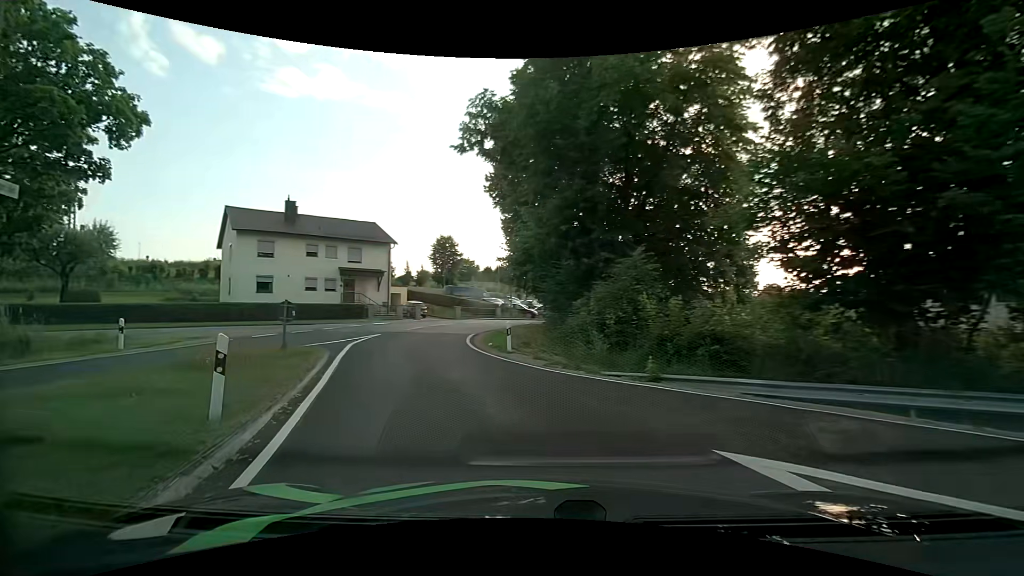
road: unclassified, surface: asphalt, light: Day
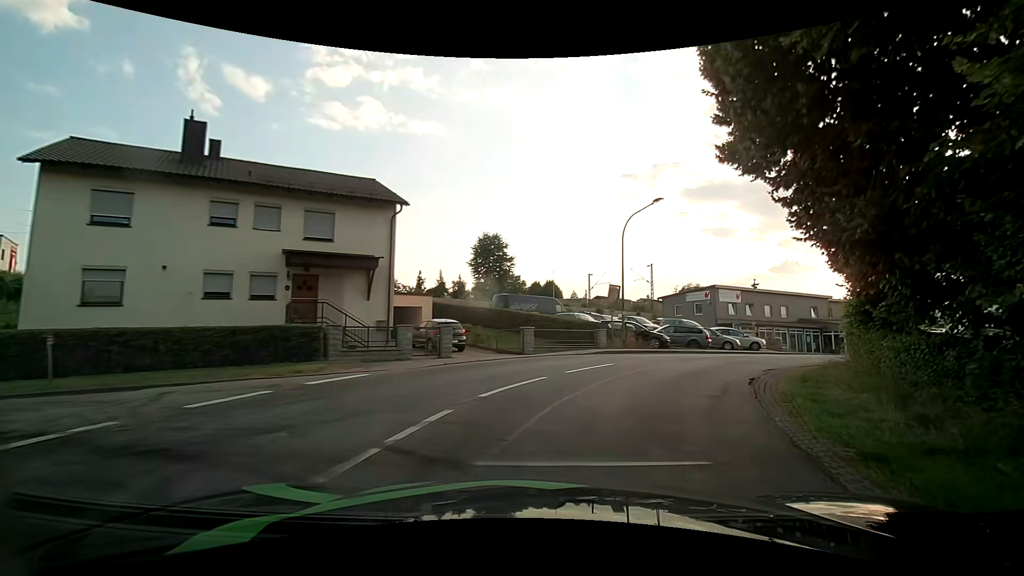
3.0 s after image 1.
(-4.6, +22.5) m; -4°
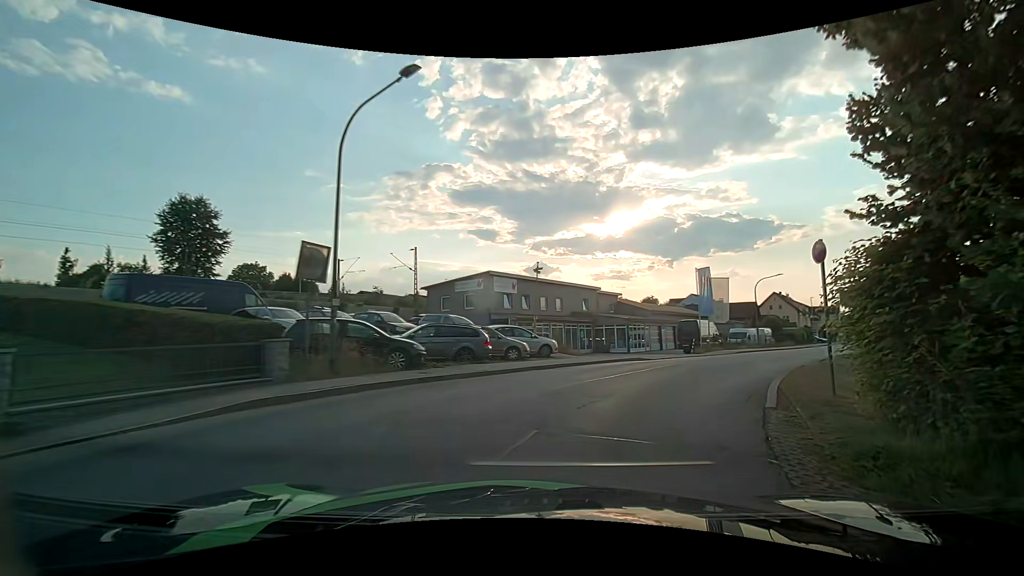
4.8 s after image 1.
(+3.0, +13.0) m; +26°
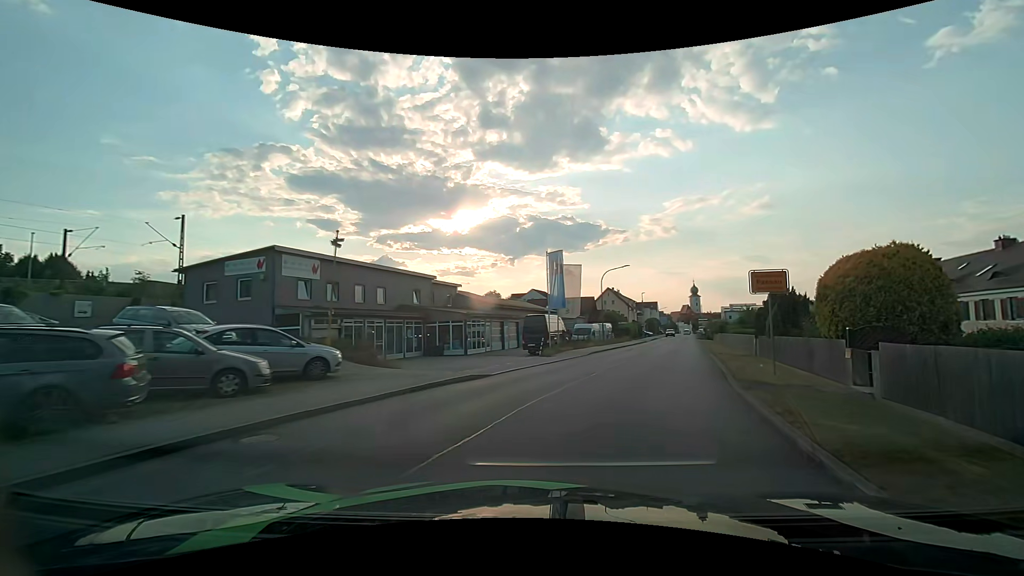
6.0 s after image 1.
(+1.5, +9.1) m; +17°
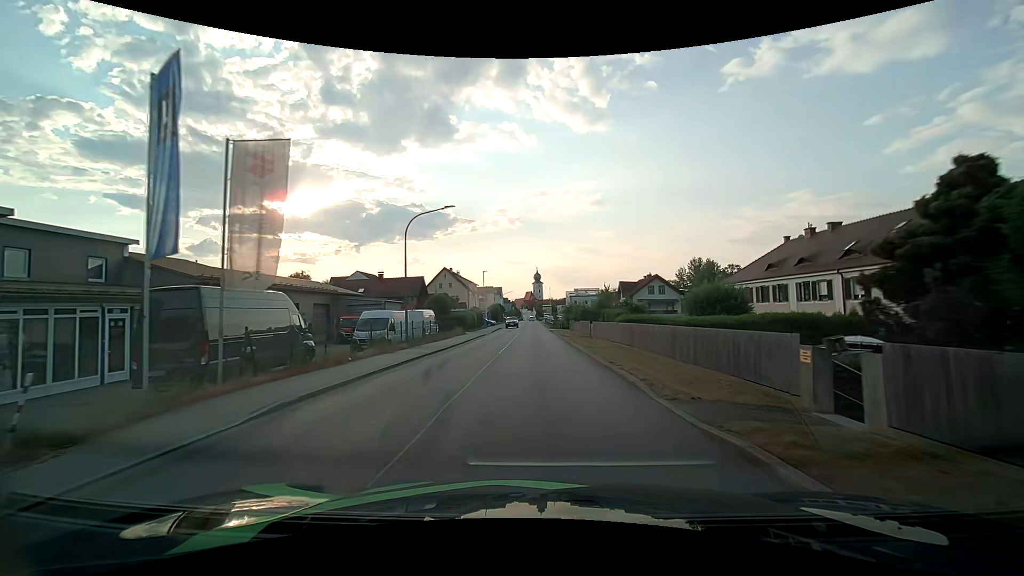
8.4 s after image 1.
(+4.9, +21.4) m; +18°
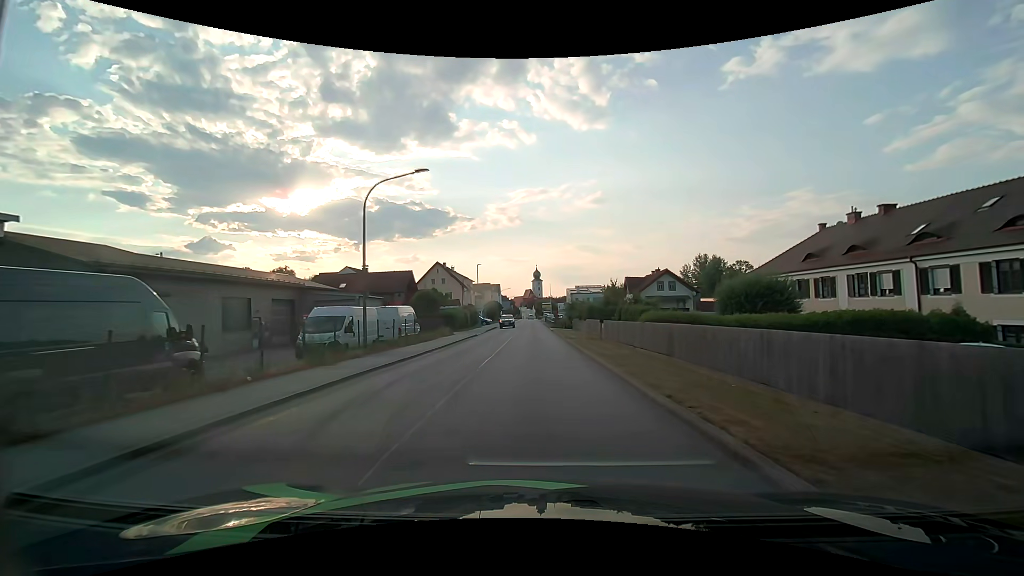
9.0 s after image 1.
(0.0, +6.5) m; 0°
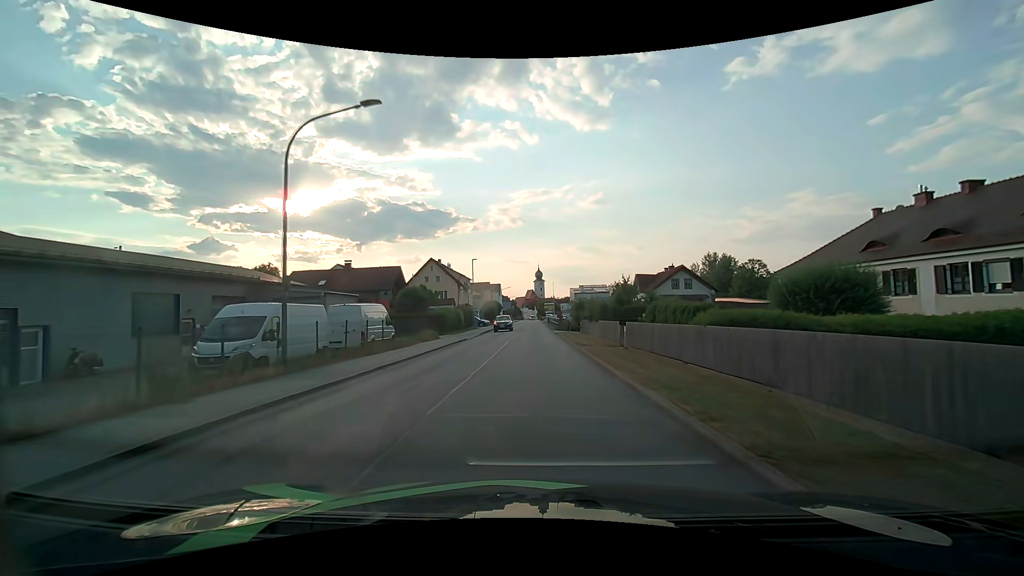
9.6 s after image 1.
(0.0, +6.8) m; 0°
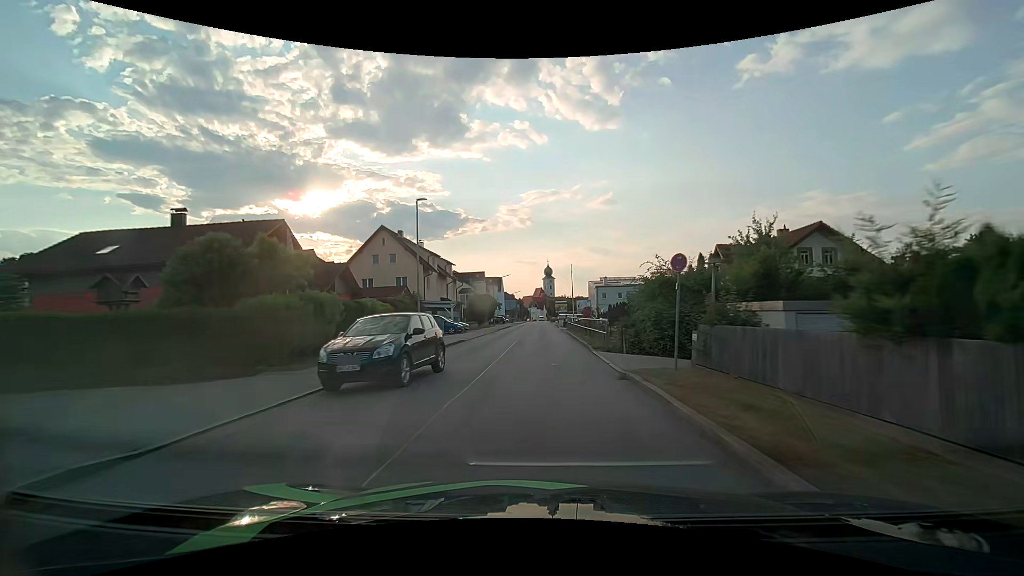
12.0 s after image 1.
(-0.2, +29.9) m; -1°
(0, +10) (0, +20) (0, +30) (0, +40) (0, +50) (0, +60) (+1, +70) (+1, +80) (+1, +90) (+1, +100) m
